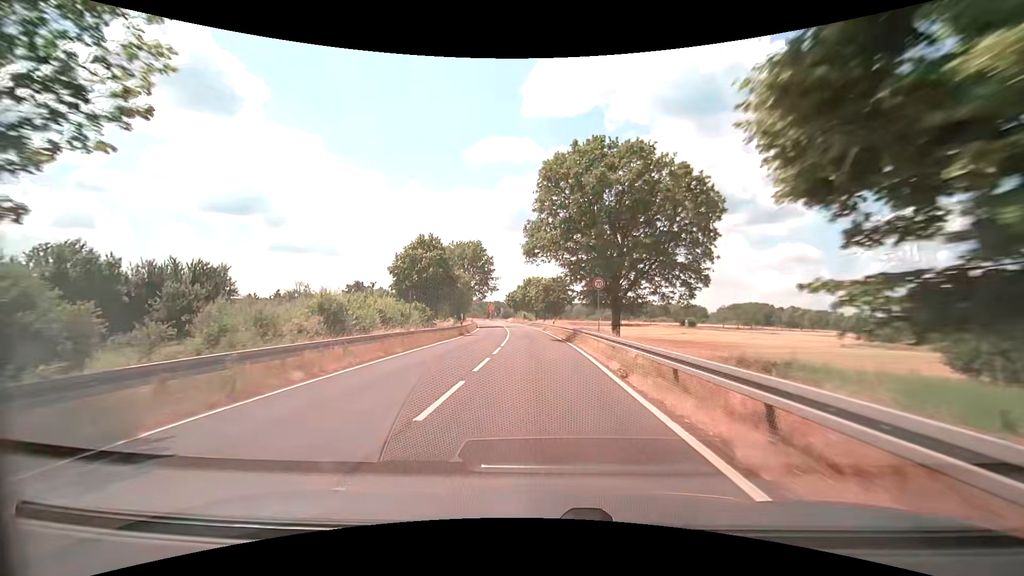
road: primary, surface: asphalt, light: Day
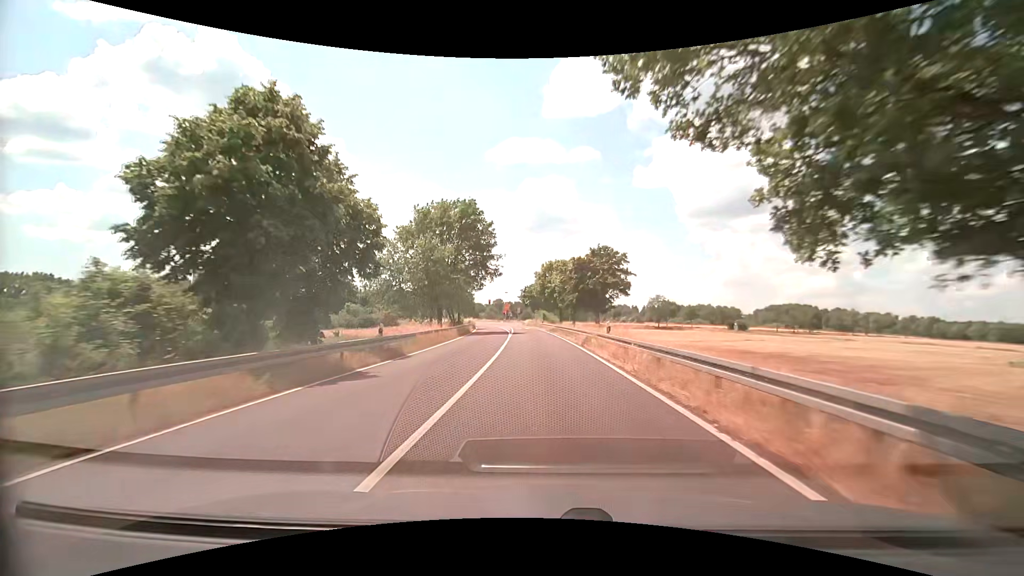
(-0.9, +28.9) m; -3°
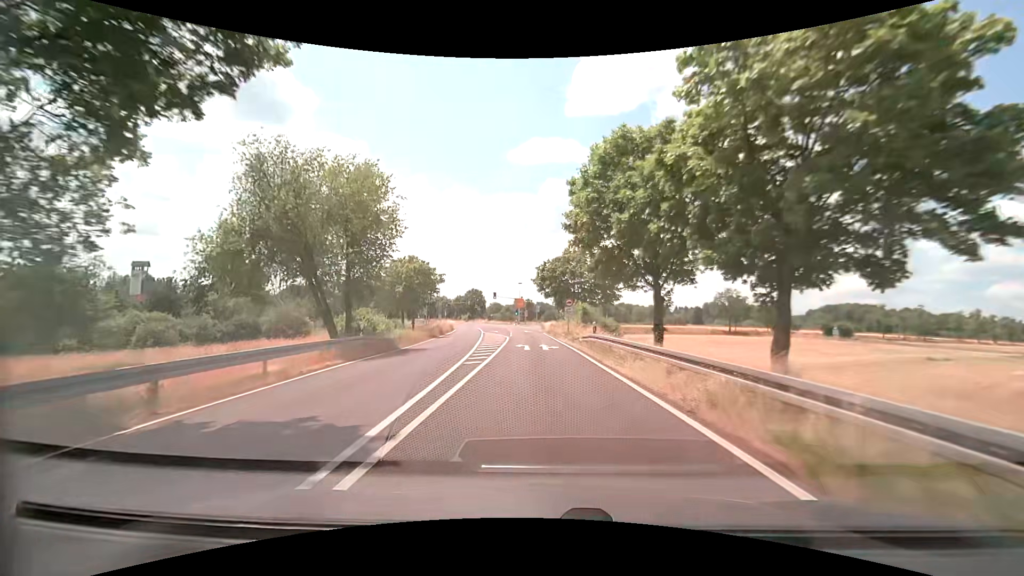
(-0.9, +46.6) m; -2°
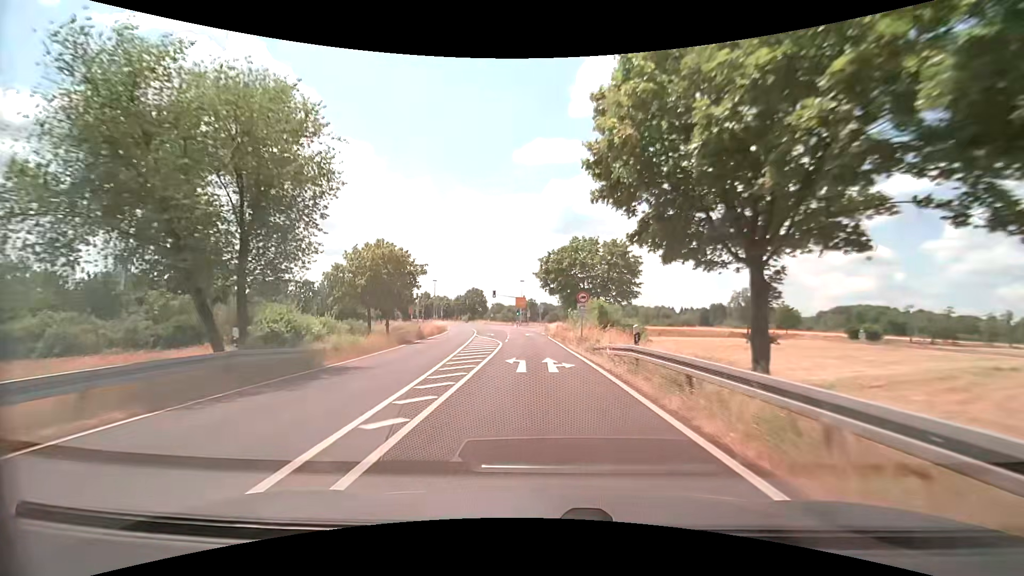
(0.0, +9.1) m; 0°
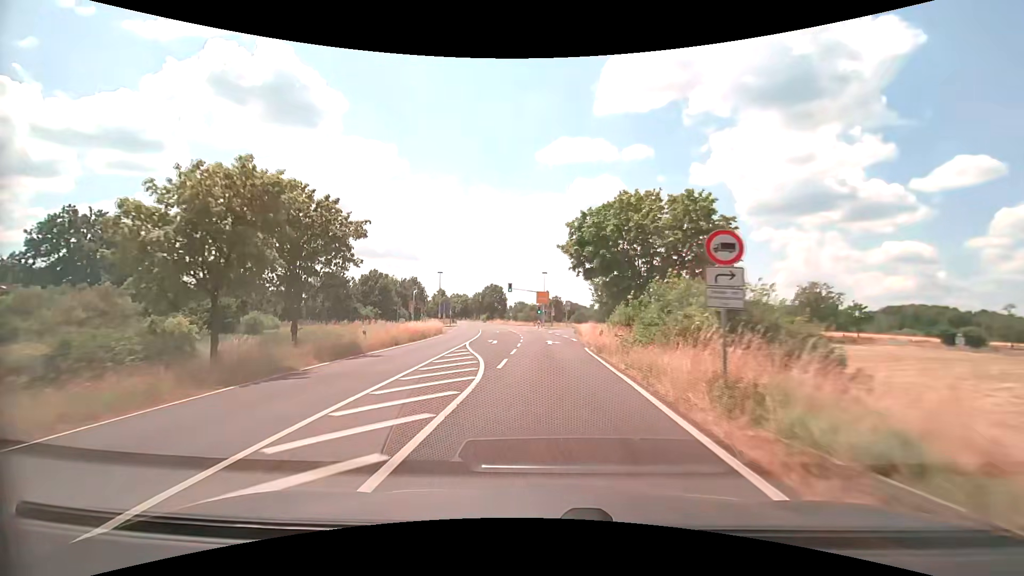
(-0.3, +17.9) m; -3°
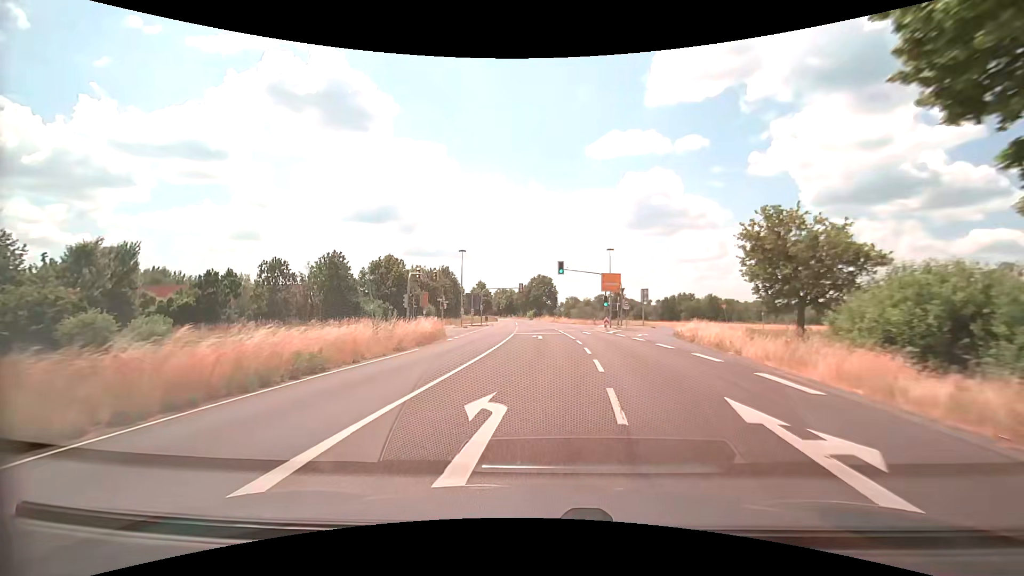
(-1.5, +25.8) m; -6°
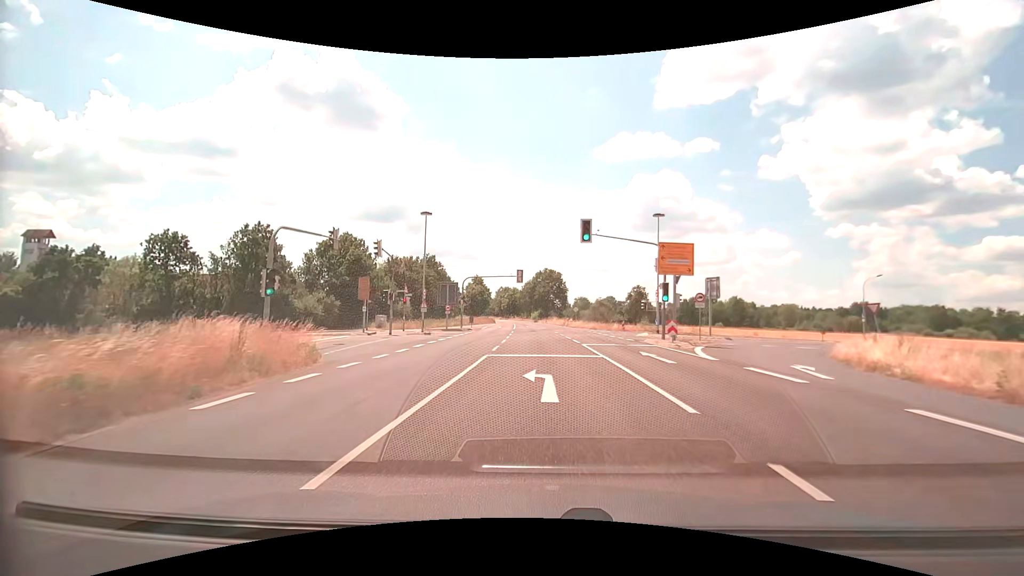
(-0.1, +22.8) m; -1°
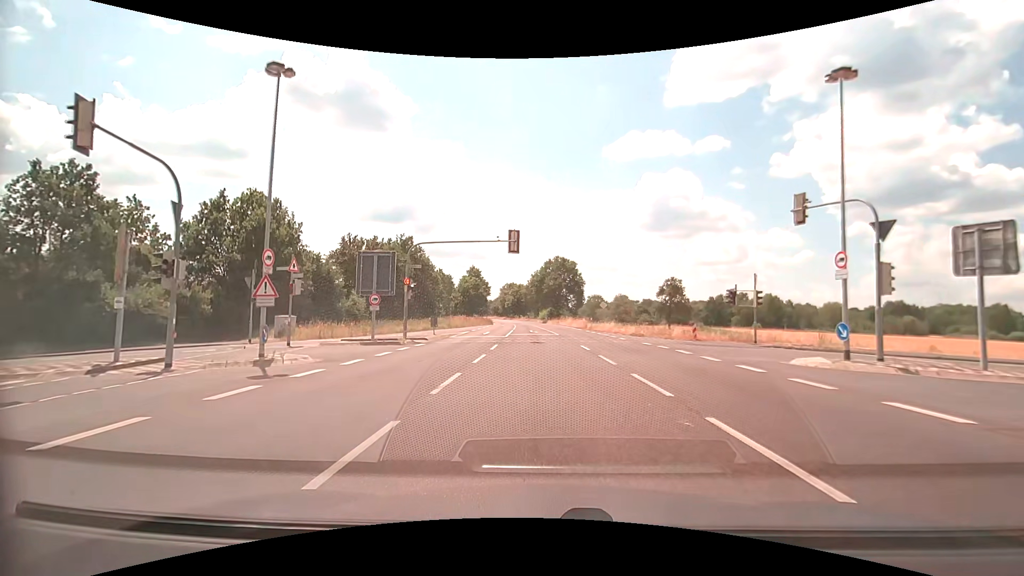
(-0.1, +23.3) m; -1°
(-1, +10) (-5, +19) (-15, +22) (-24, +19) (-33, +15) (-42, +11) (-52, +7) (-61, +4) (-71, +1) (-80, -2) m
